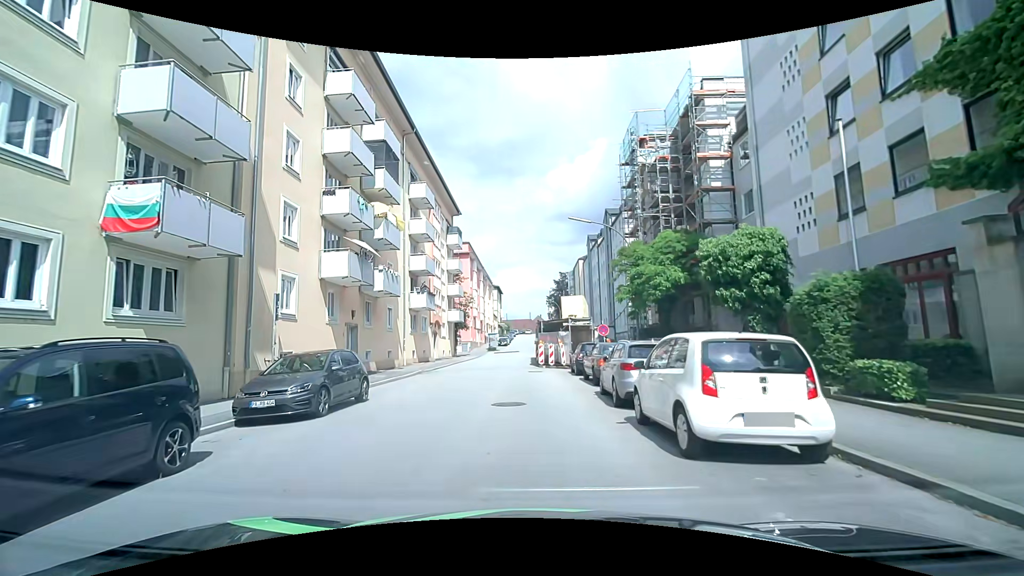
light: Day
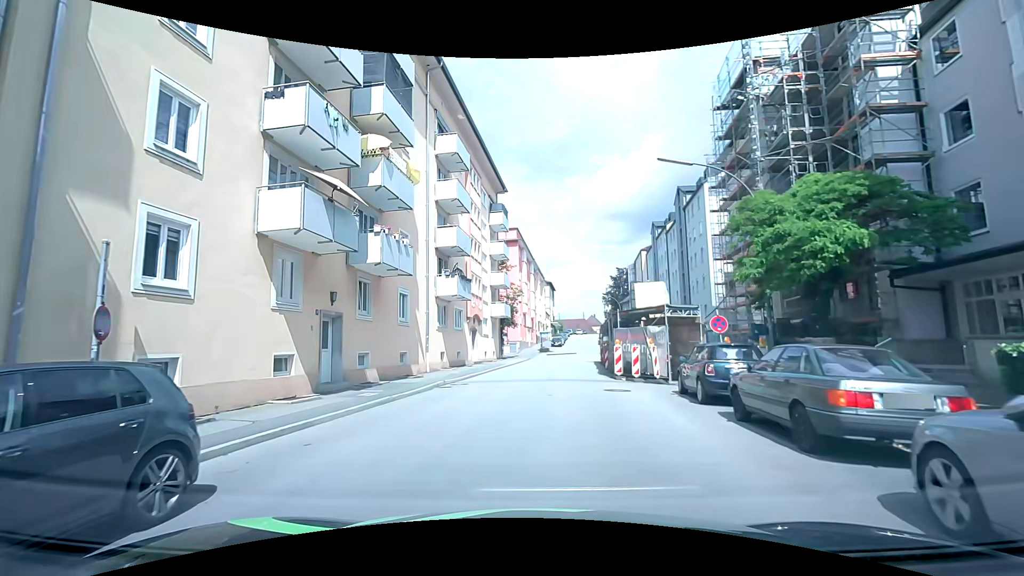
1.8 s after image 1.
(-0.6, +9.4) m; -6°
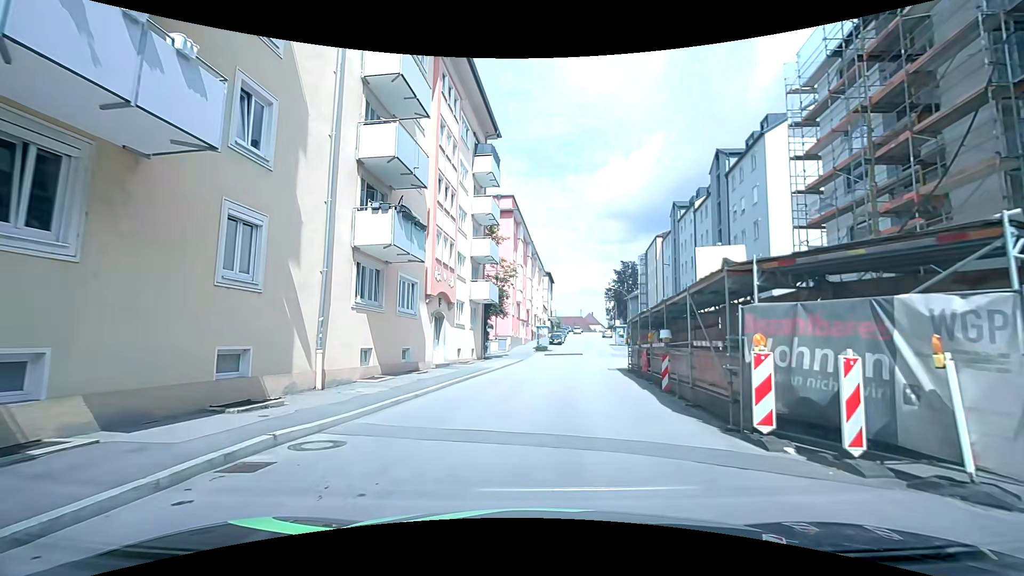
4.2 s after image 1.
(+0.1, +12.7) m; +2°
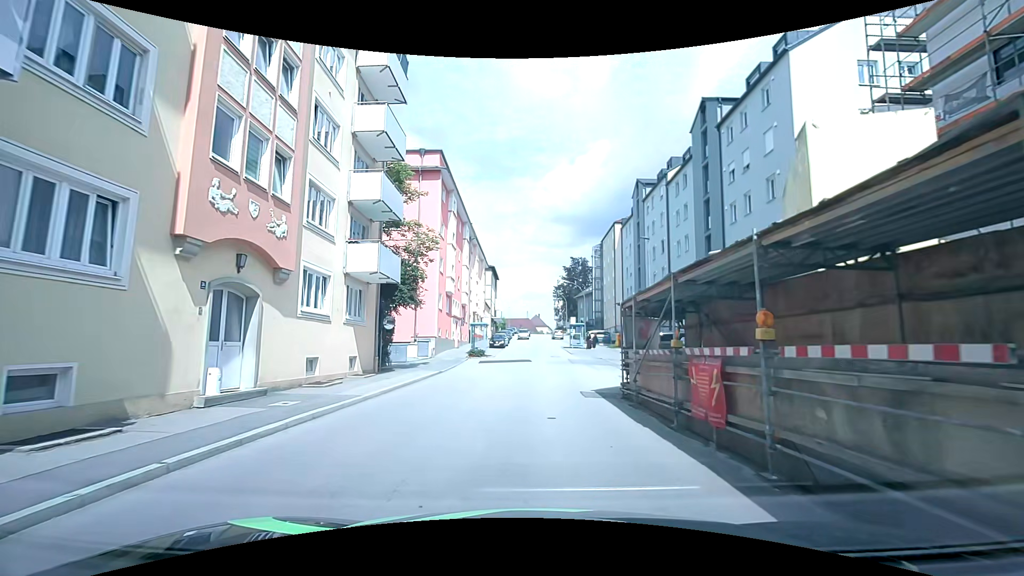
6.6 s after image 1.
(+0.7, +12.5) m; +5°
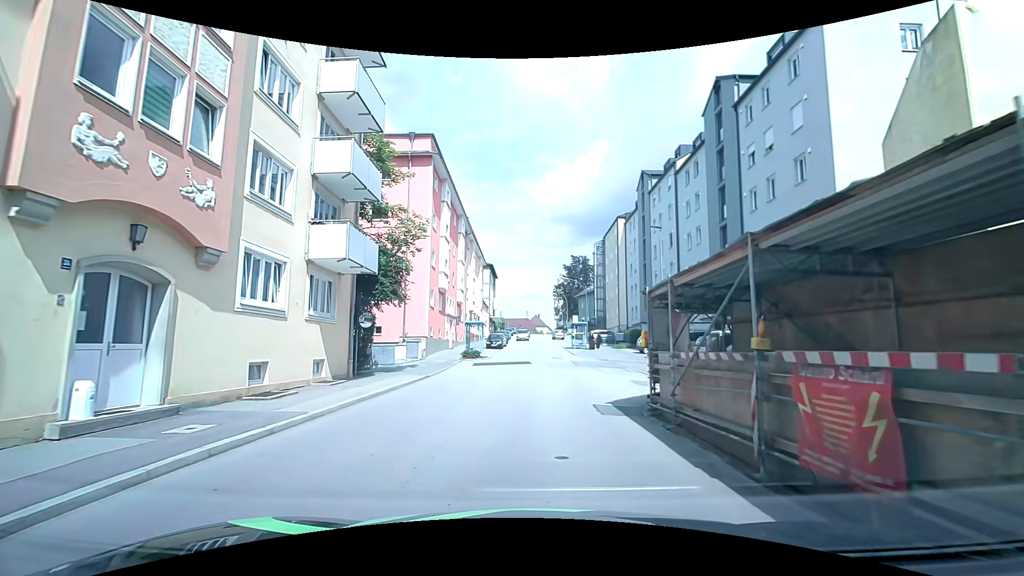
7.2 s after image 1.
(0.0, +3.1) m; -1°
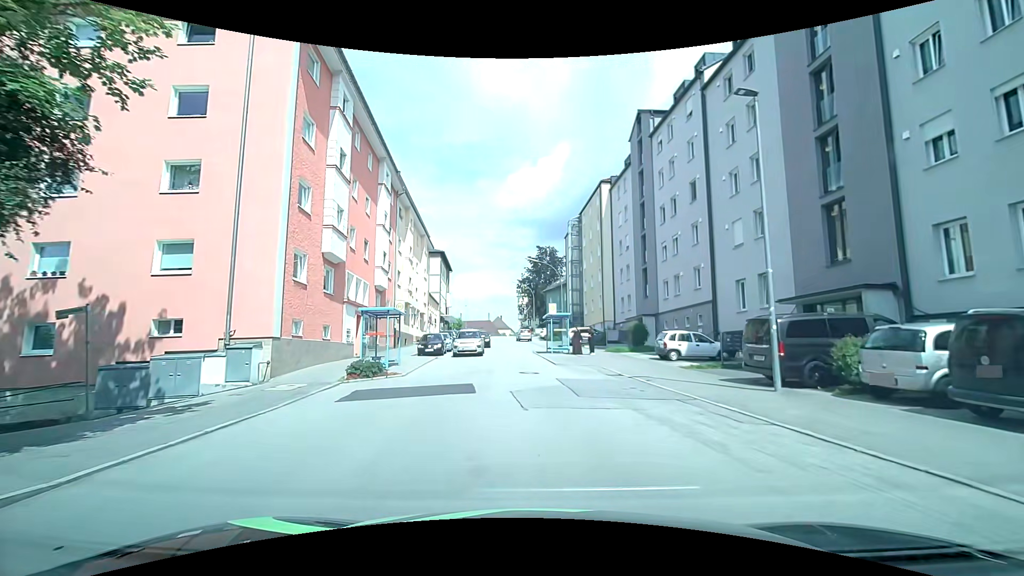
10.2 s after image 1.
(+0.6, +16.2) m; +5°
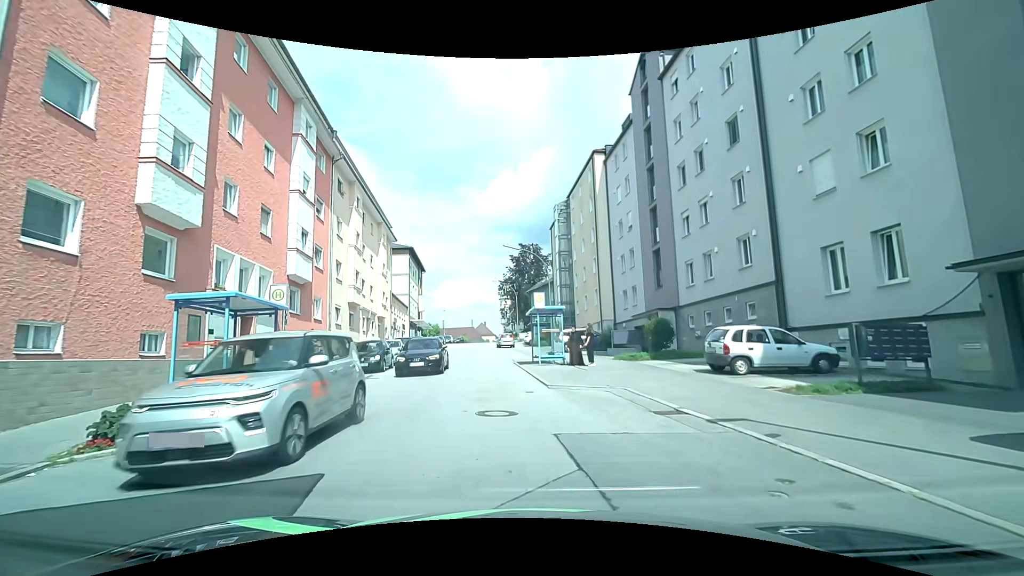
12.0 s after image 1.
(+0.3, +9.5) m; +1°
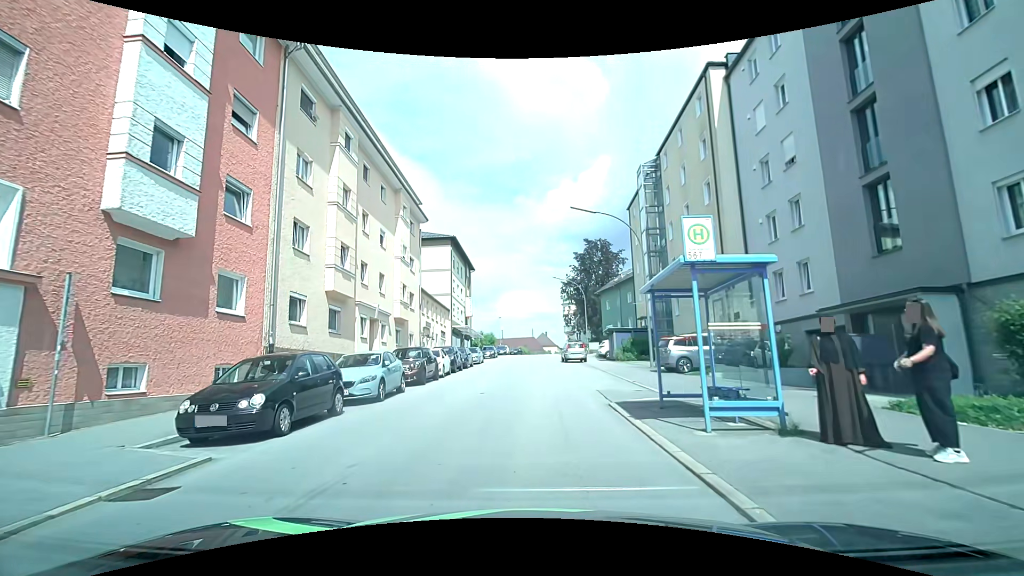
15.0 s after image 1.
(-1.1, +14.0) m; -6°
(0, +10) (0, +20) (0, +30) (0, +40) (0, +50) (0, +60) (+1, +70) (+1, +80) (+1, +90) (+2, +100) m
